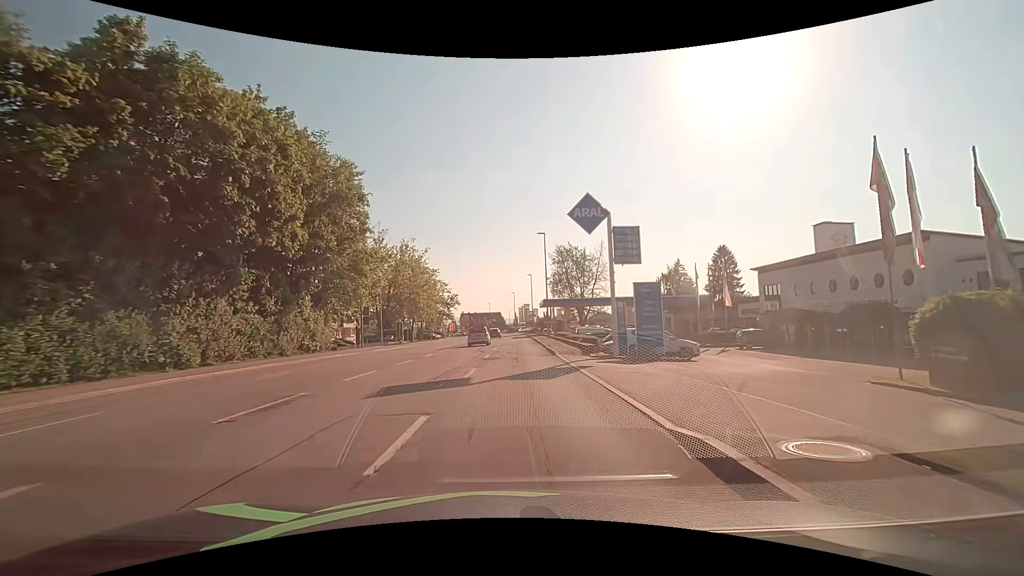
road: tertiary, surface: asphalt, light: Day
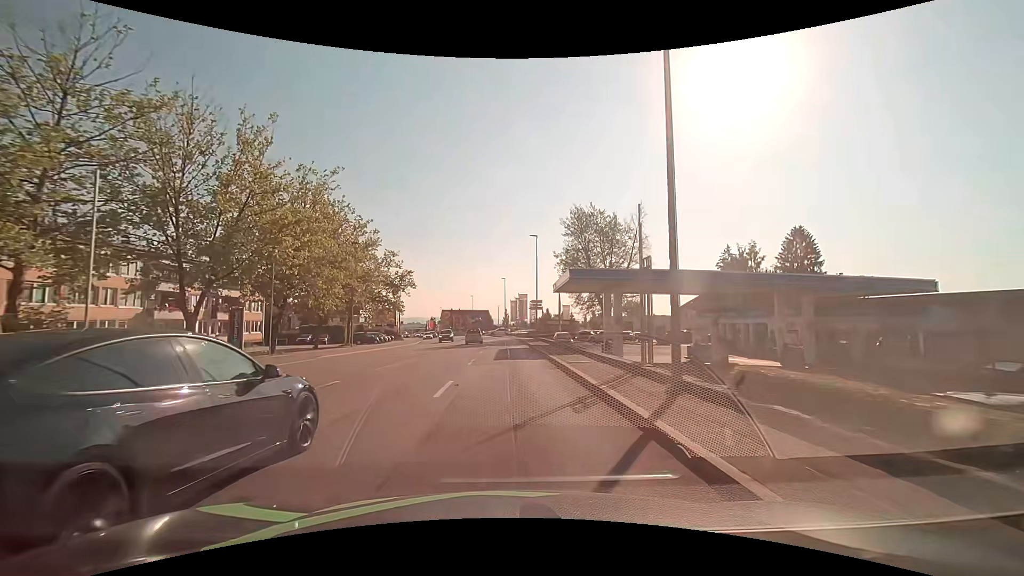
(+0.4, +38.8) m; +1°
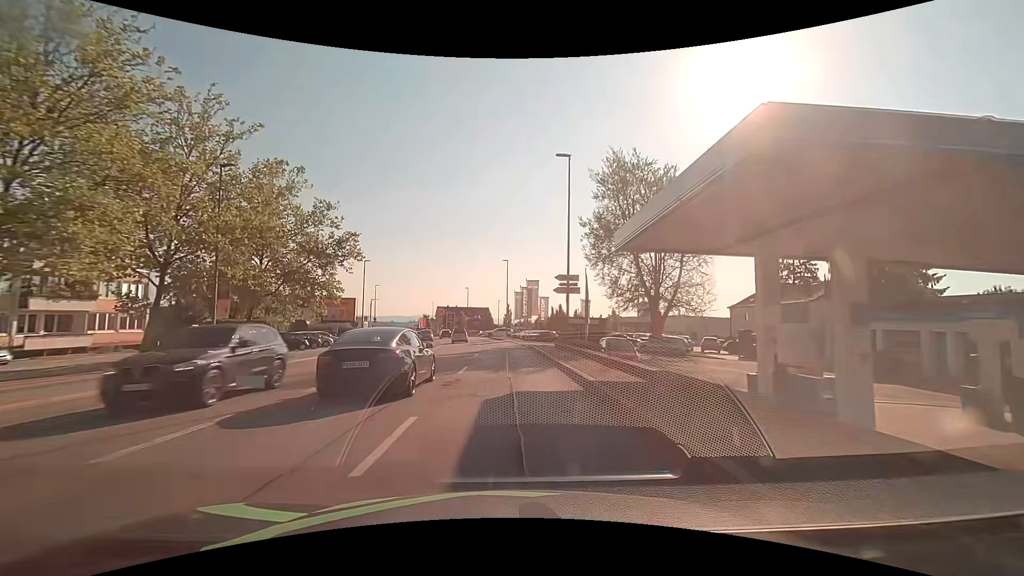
(-0.1, +23.3) m; 0°
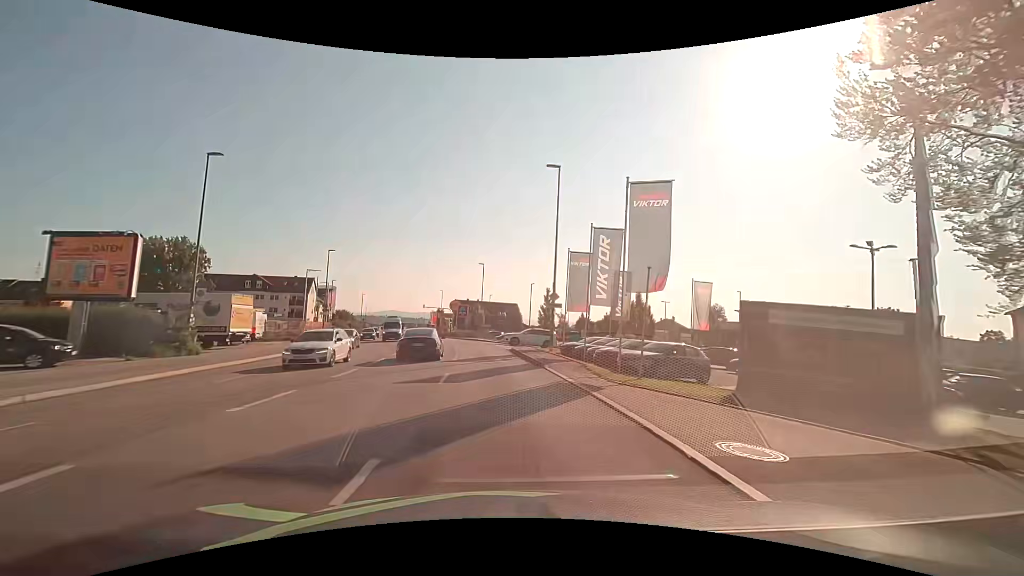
(-0.7, +38.8) m; -3°
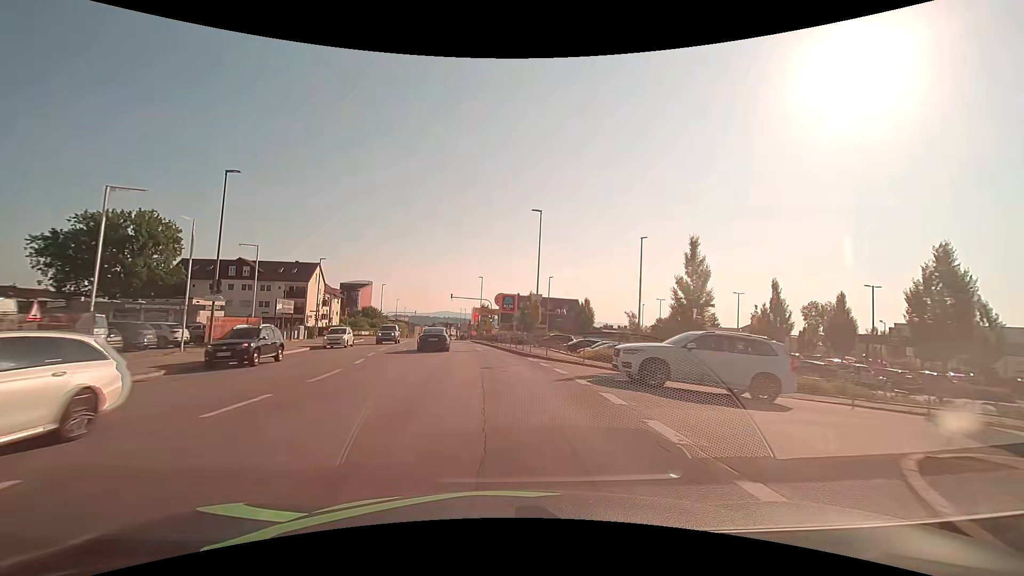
(-1.6, +31.1) m; -6°
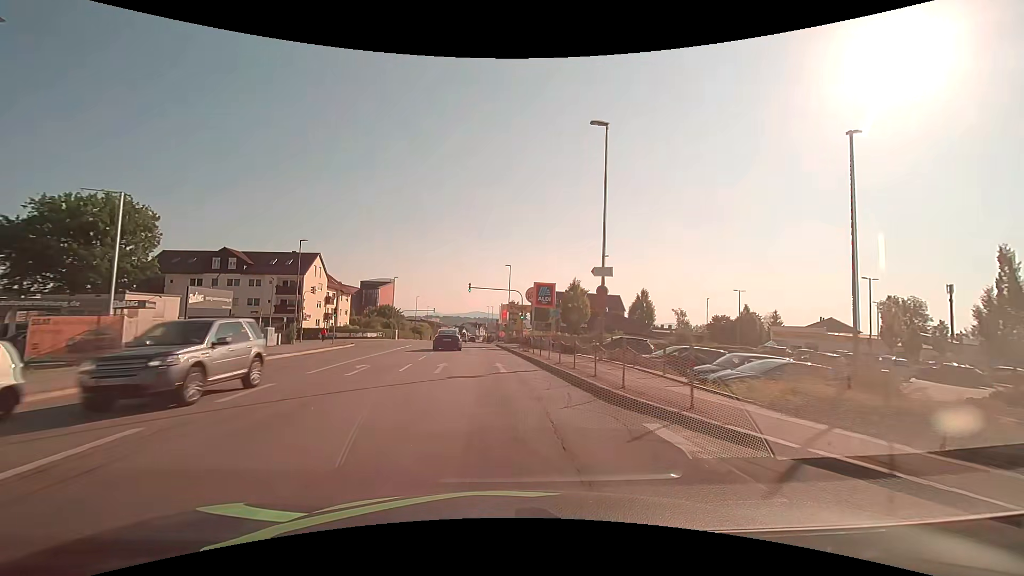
(-0.4, +15.6) m; -3°
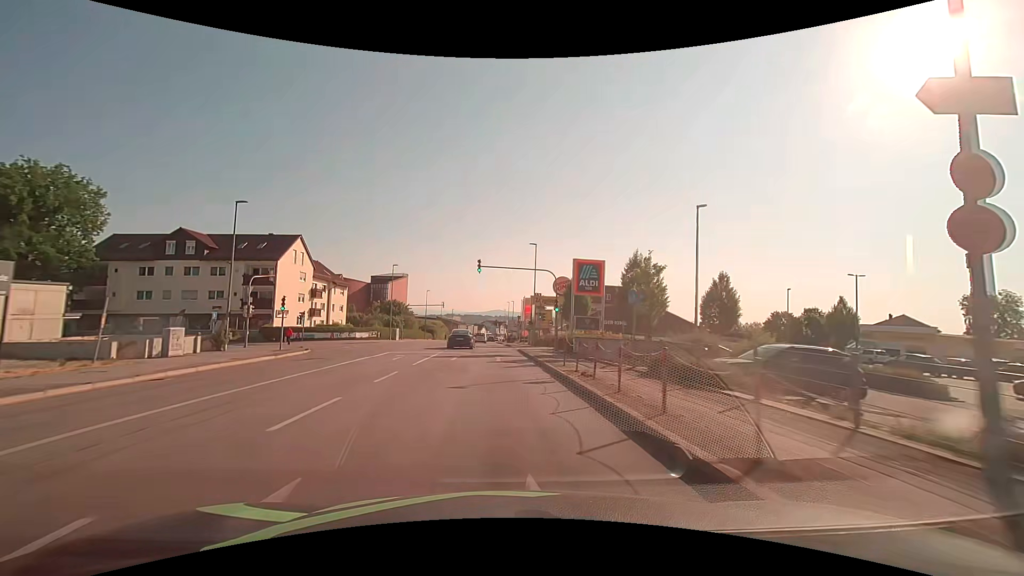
(-0.4, +15.7) m; -2°
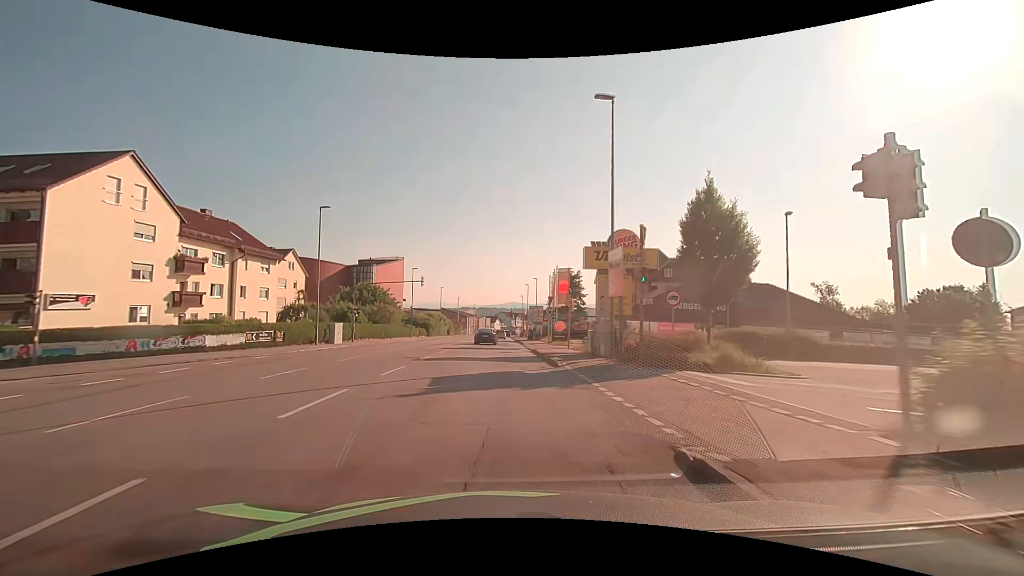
(-1.1, +31.4) m; -3°
(0, +10) (0, +20) (0, +30) (0, +40) (0, +50) (0, +60) (0, +70) (0, +80) (0, +90) (0, +100) m
